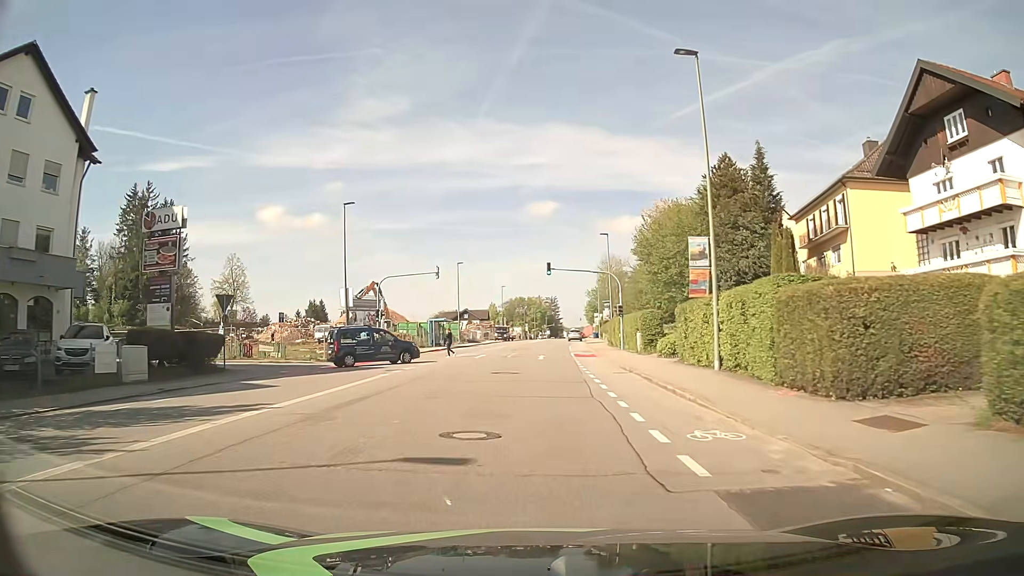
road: tertiary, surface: asphalt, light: Day
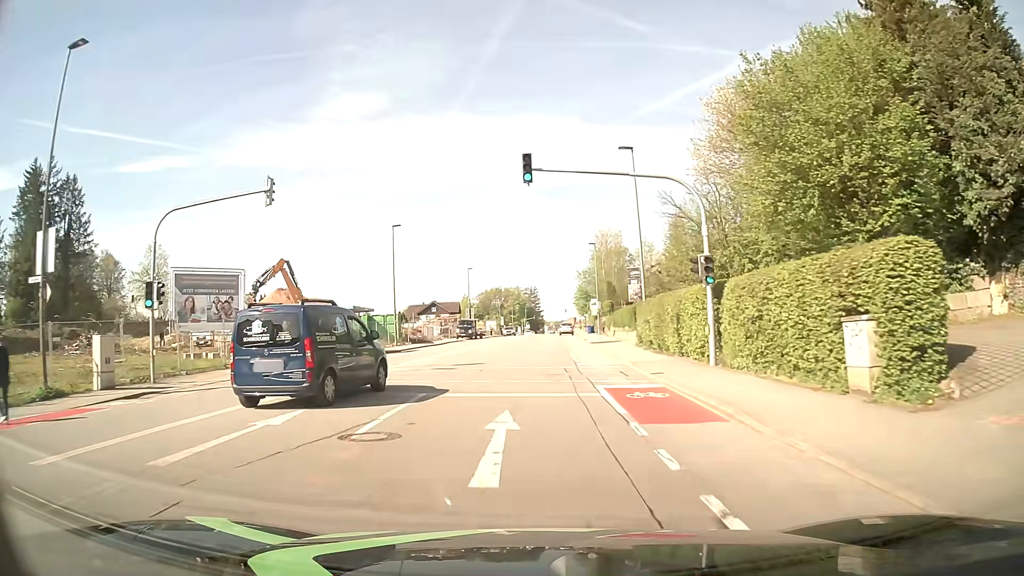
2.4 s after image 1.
(+0.6, +28.4) m; +2°
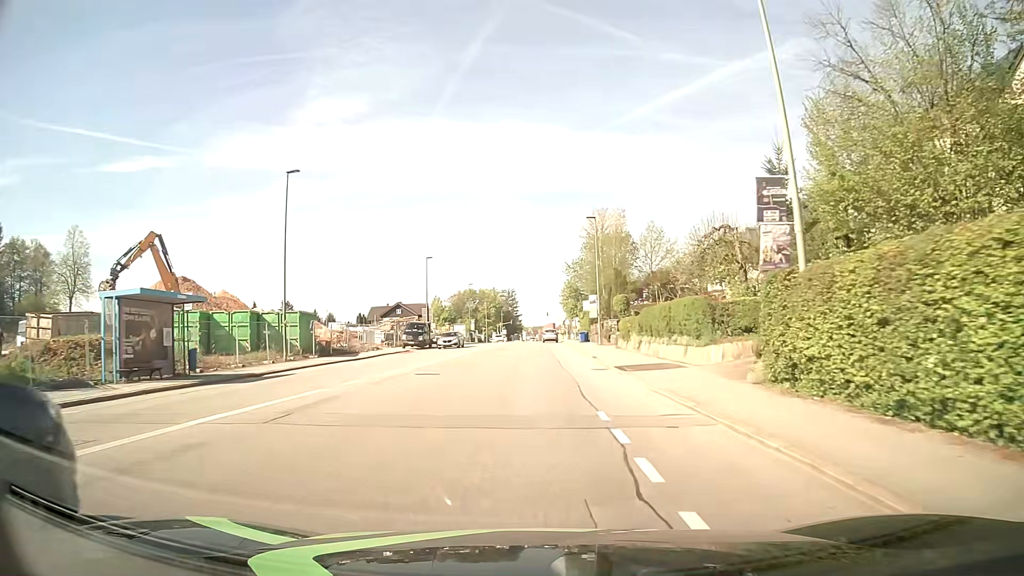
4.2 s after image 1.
(+0.3, +22.2) m; +2°
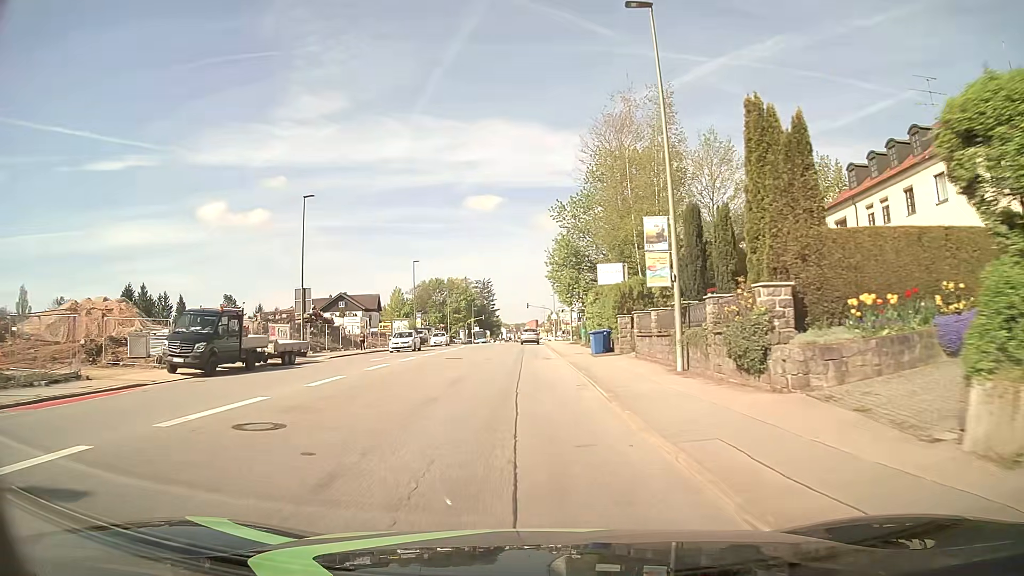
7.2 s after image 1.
(+1.3, +37.0) m; +2°
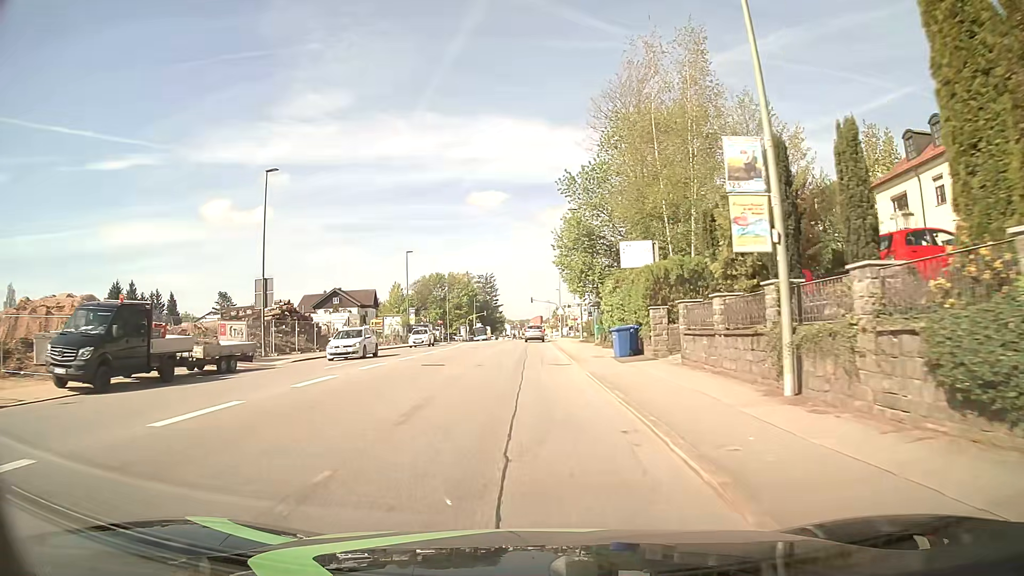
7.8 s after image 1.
(0.0, +7.2) m; 0°
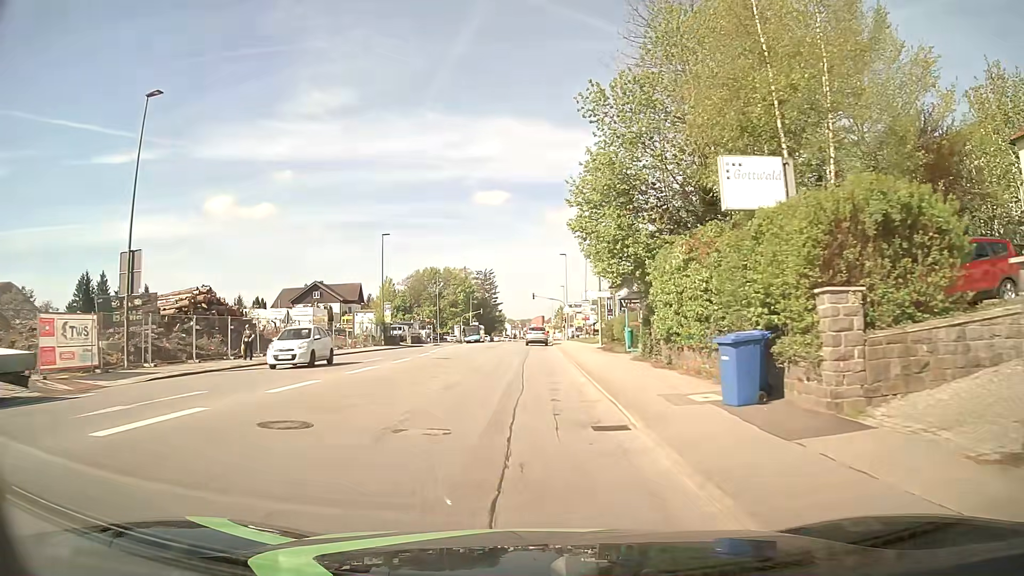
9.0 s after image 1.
(-0.1, +13.4) m; 0°
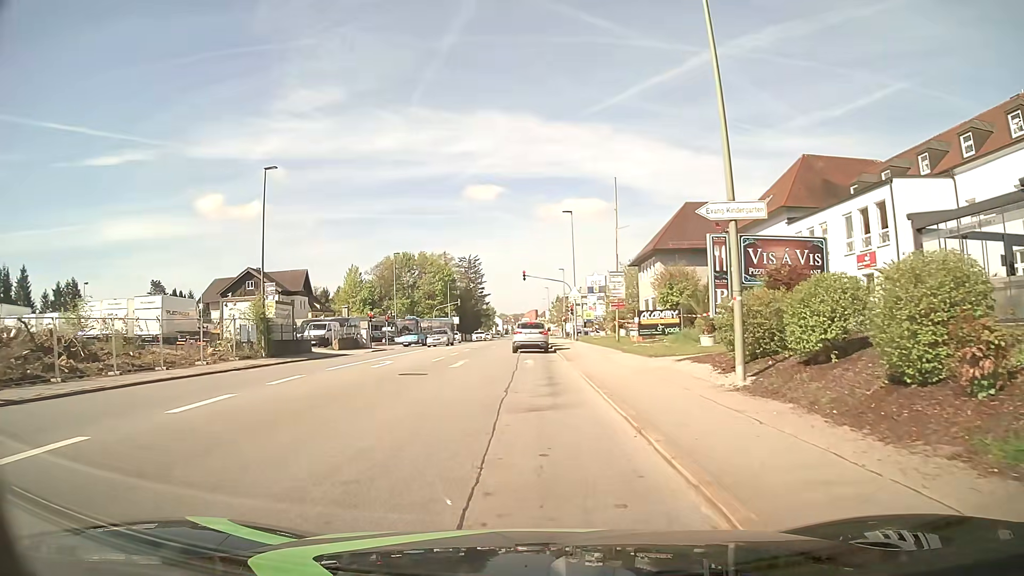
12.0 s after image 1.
(0.0, +26.4) m; +1°
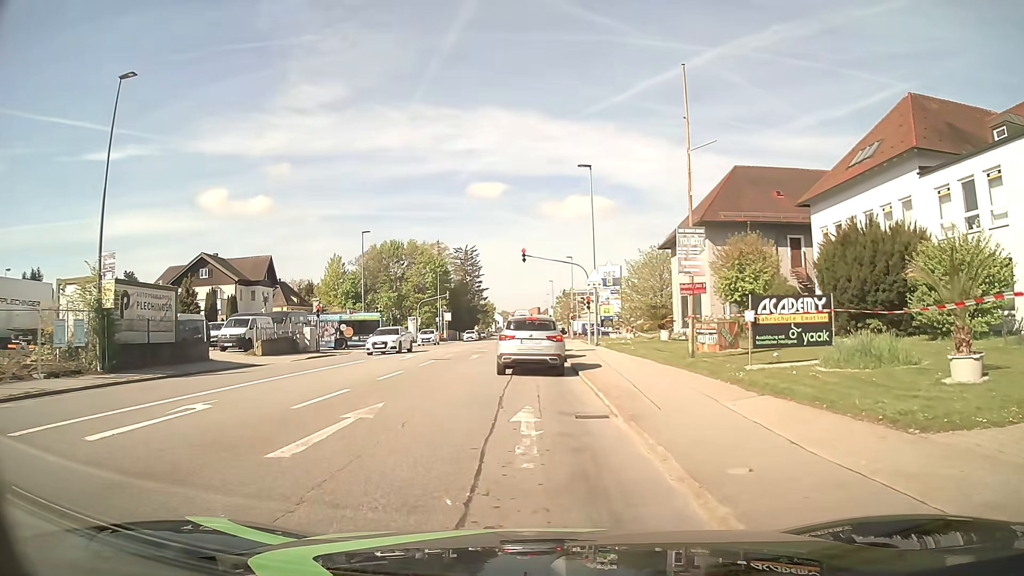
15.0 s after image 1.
(-0.2, +14.8) m; -2°
